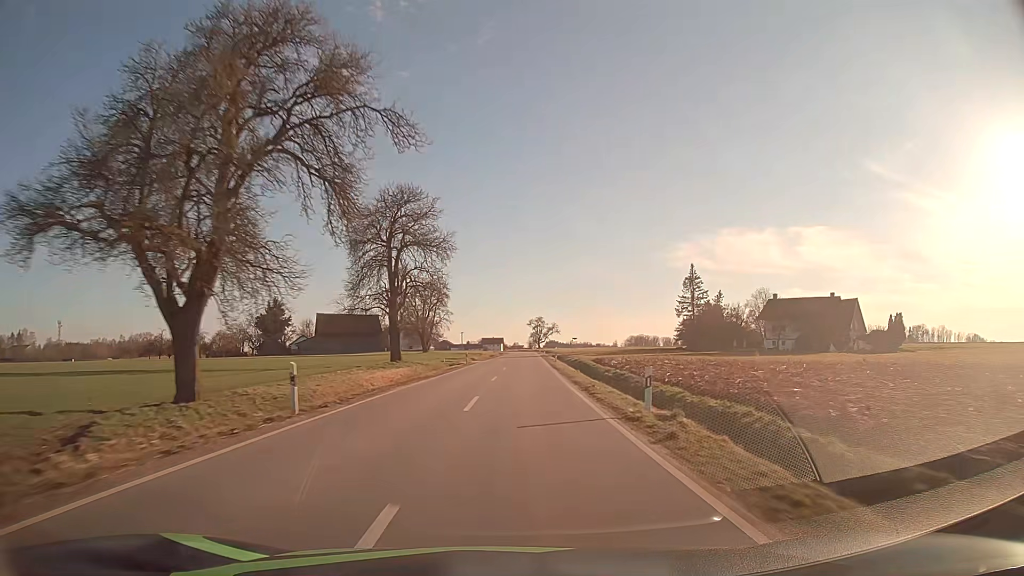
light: Day
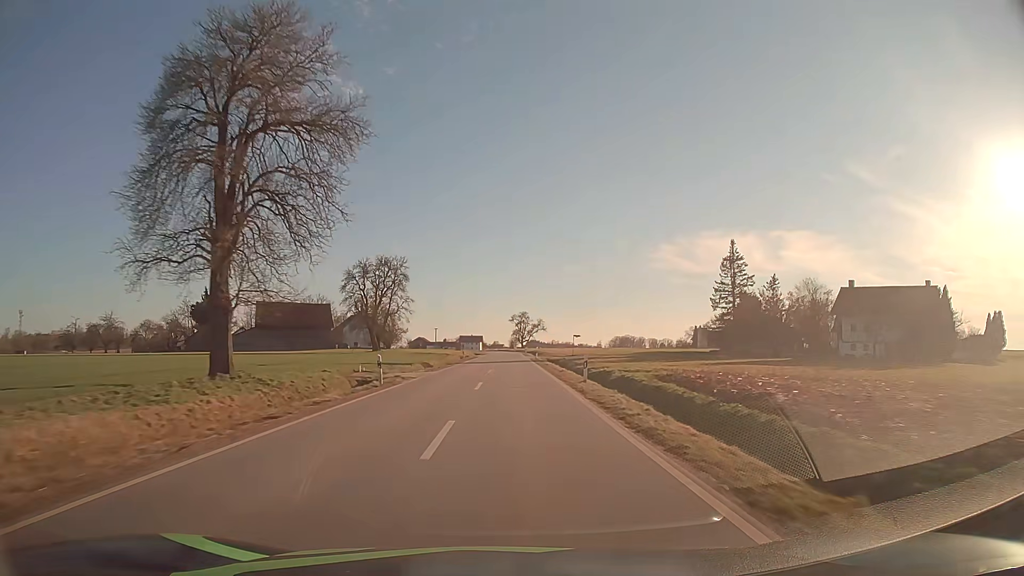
(+0.6, +30.4) m; +2°
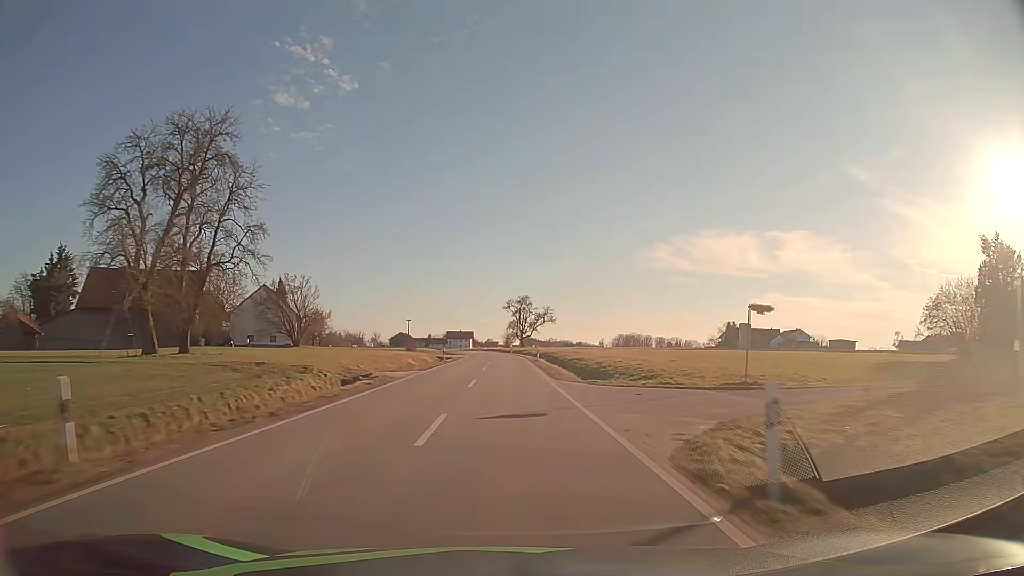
(+0.6, +60.0) m; +1°
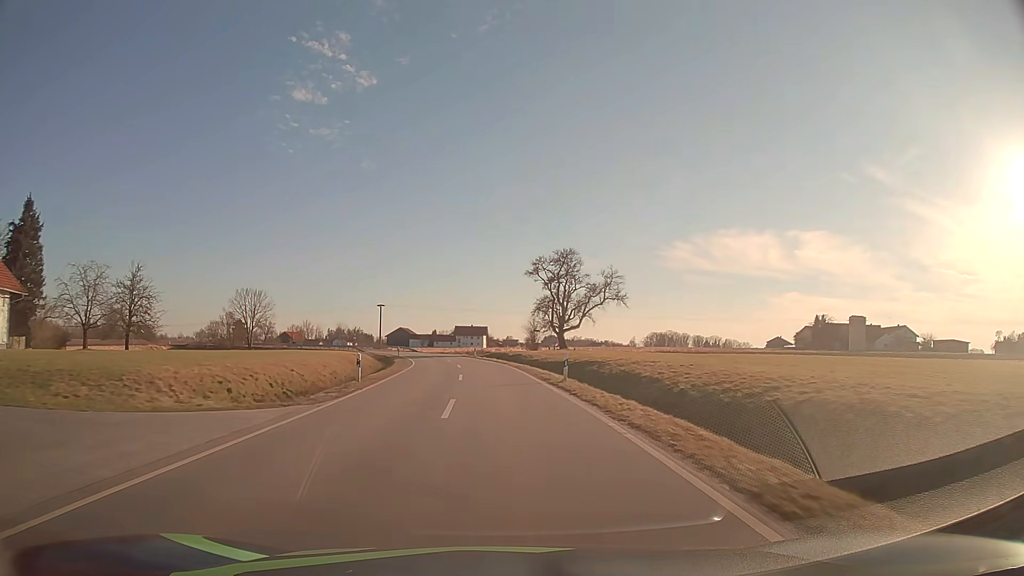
(-0.5, +69.8) m; -1°
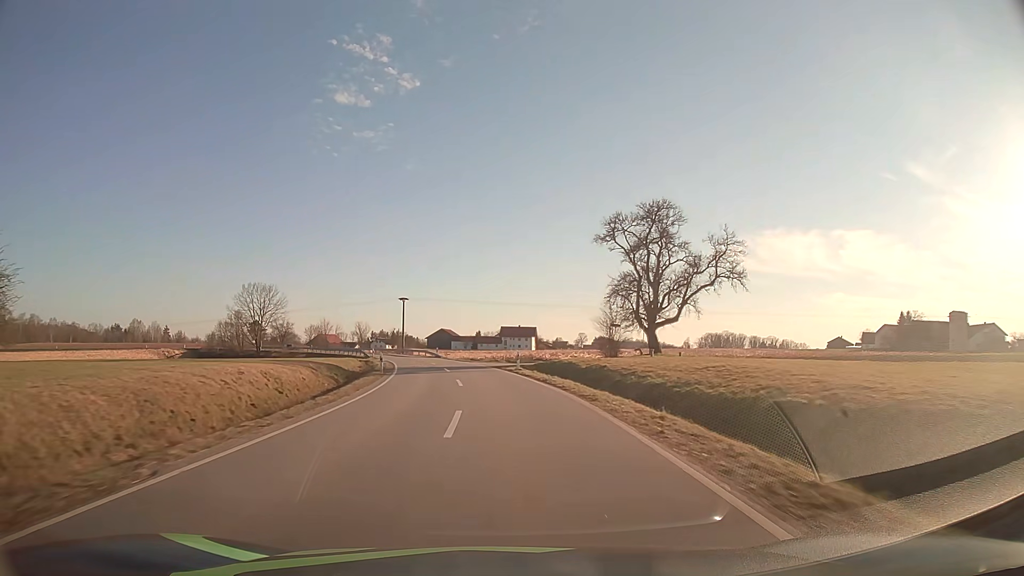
(-0.9, +26.6) m; -4°
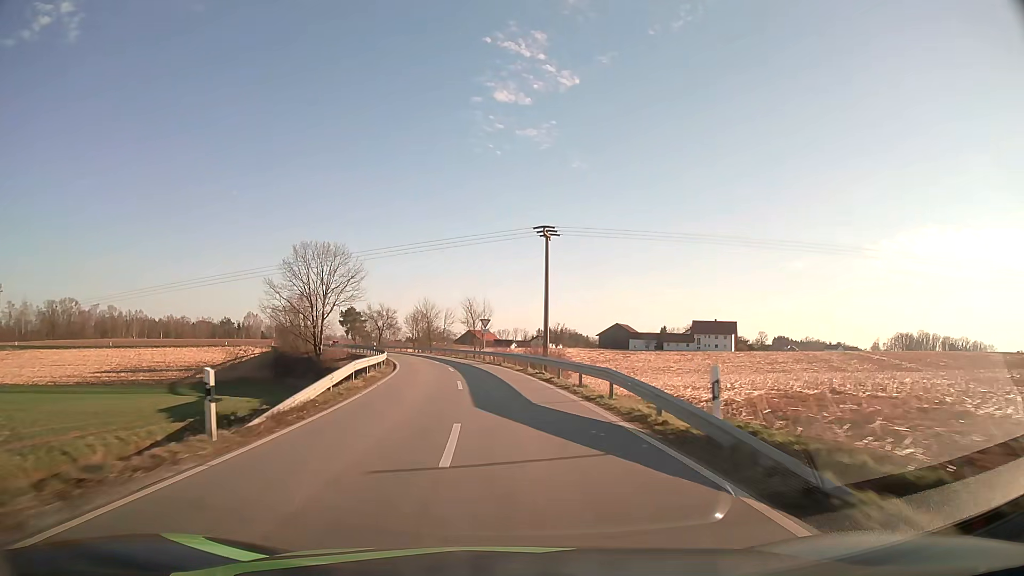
(-7.6, +62.8) m; -14°
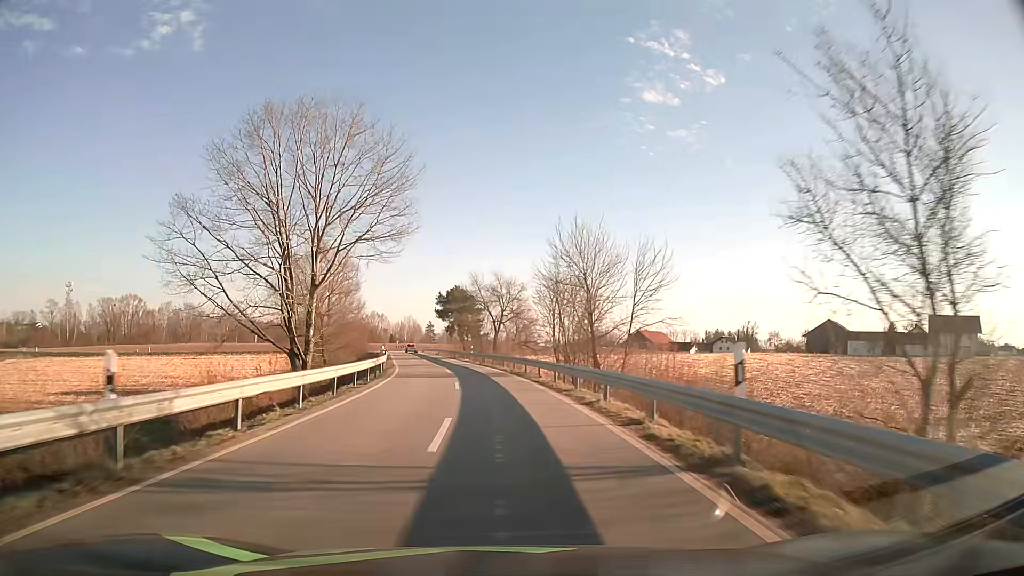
(-6.5, +59.5) m; -13°
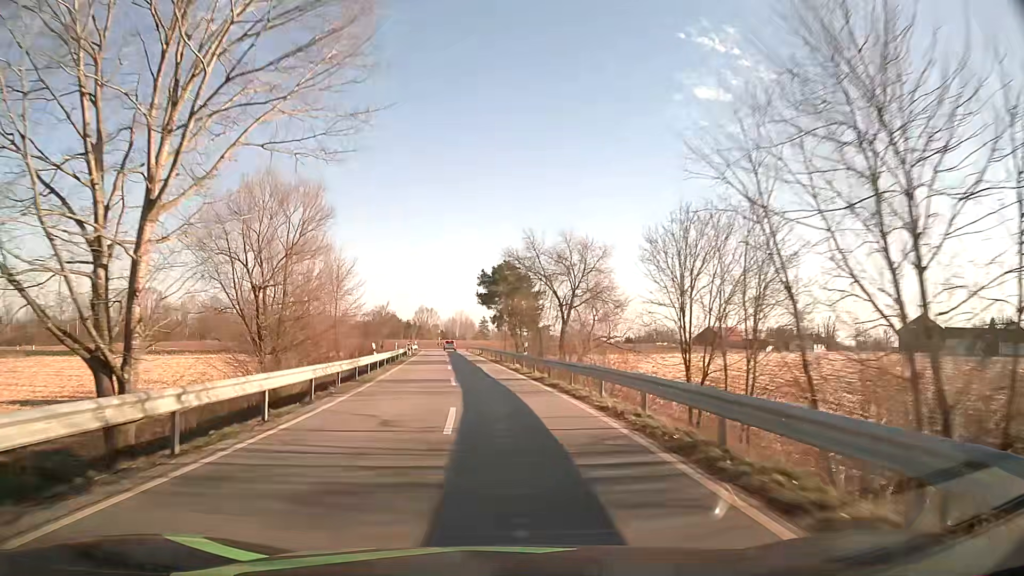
(-1.0, +23.0) m; -5°
(0, +10) (-1, +20) (-2, +30) (-2, +40) (-3, +50) (-5, +60) (-5, +70) (-7, +80) (-8, +90) (-8, +100) m
